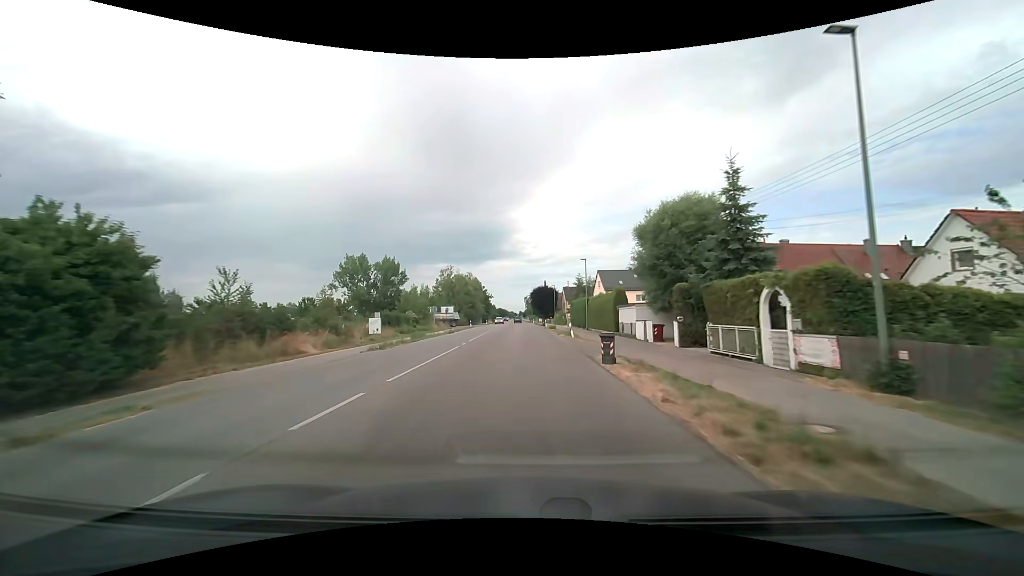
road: tertiary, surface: asphalt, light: Day
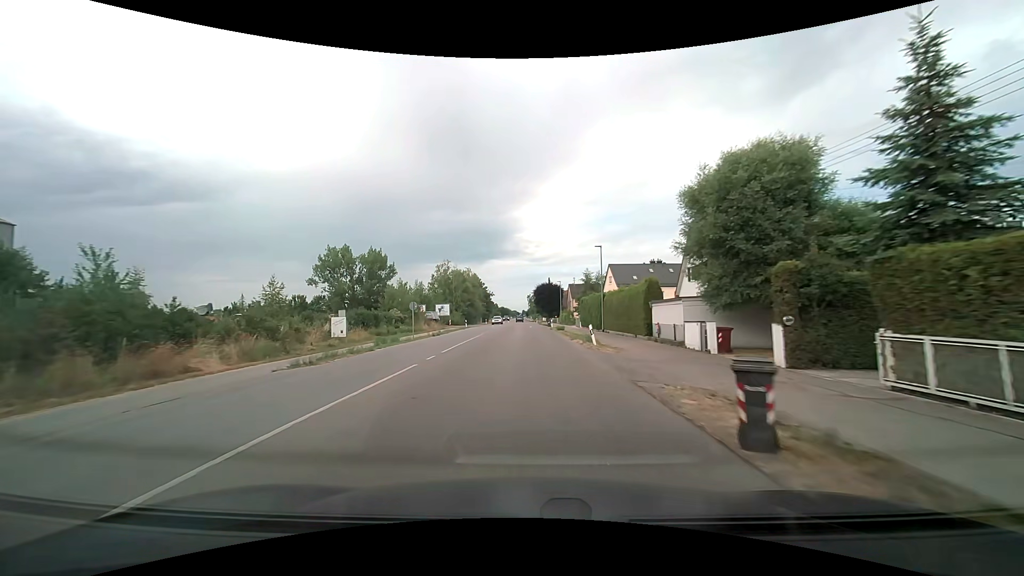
(0.0, +9.4) m; 0°
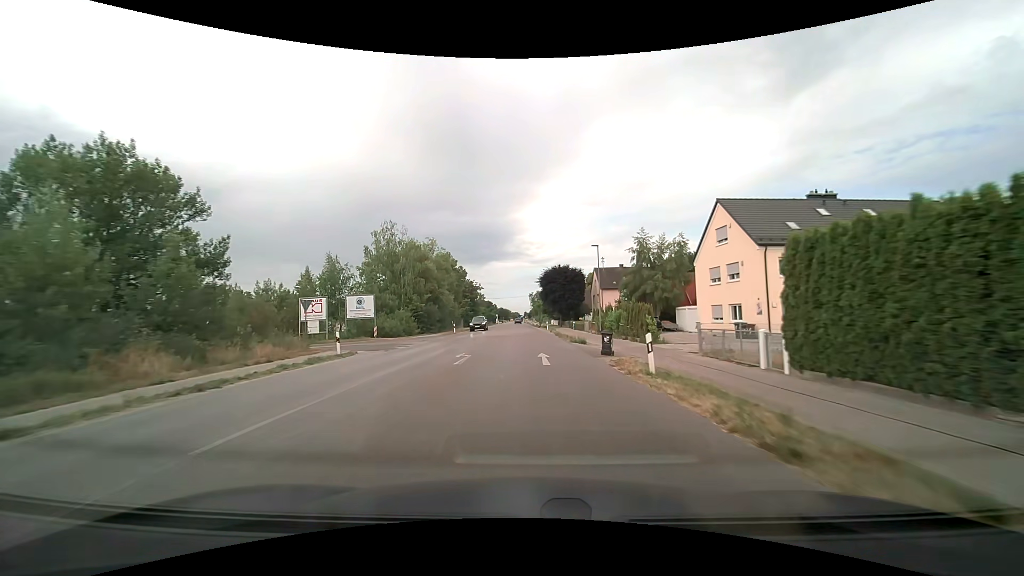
(-0.2, +47.5) m; 0°
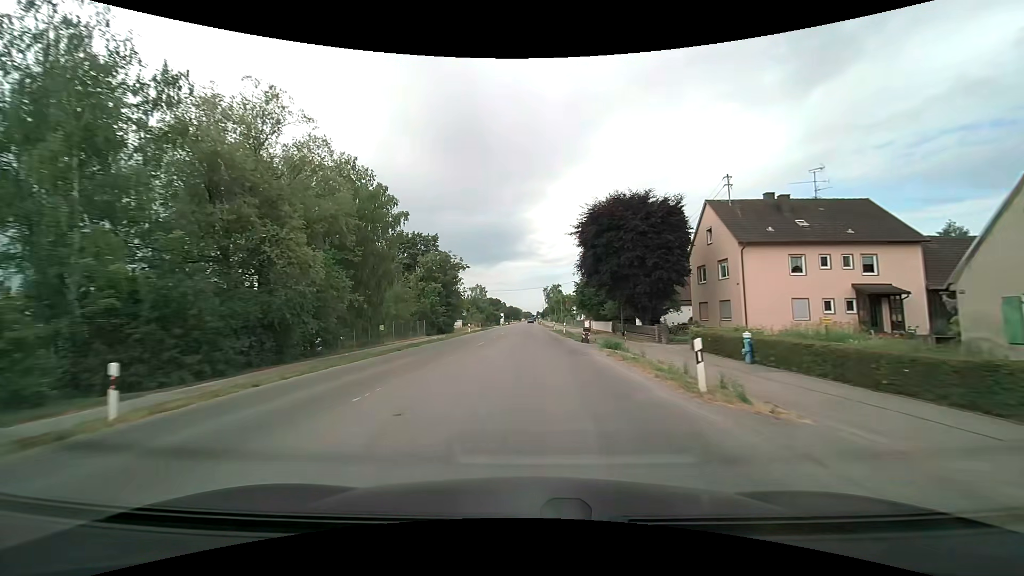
(-0.8, +48.5) m; -1°
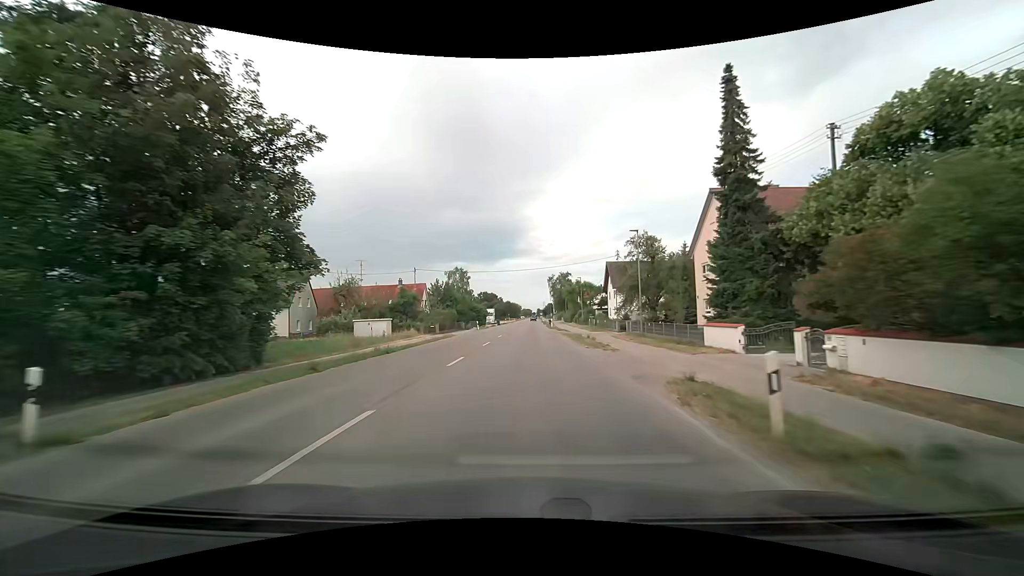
(-0.4, +49.0) m; 0°
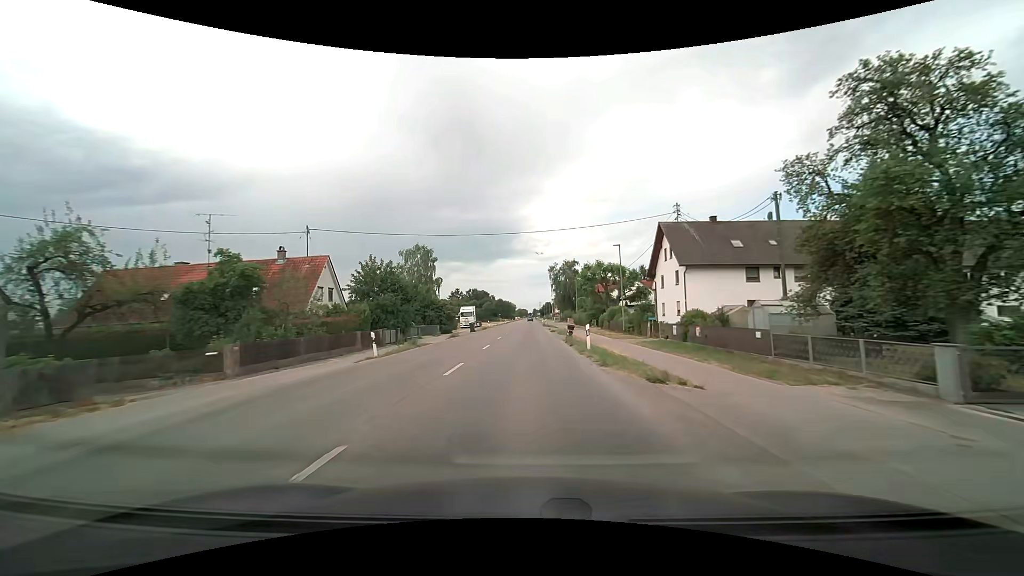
(+0.2, +37.7) m; +1°
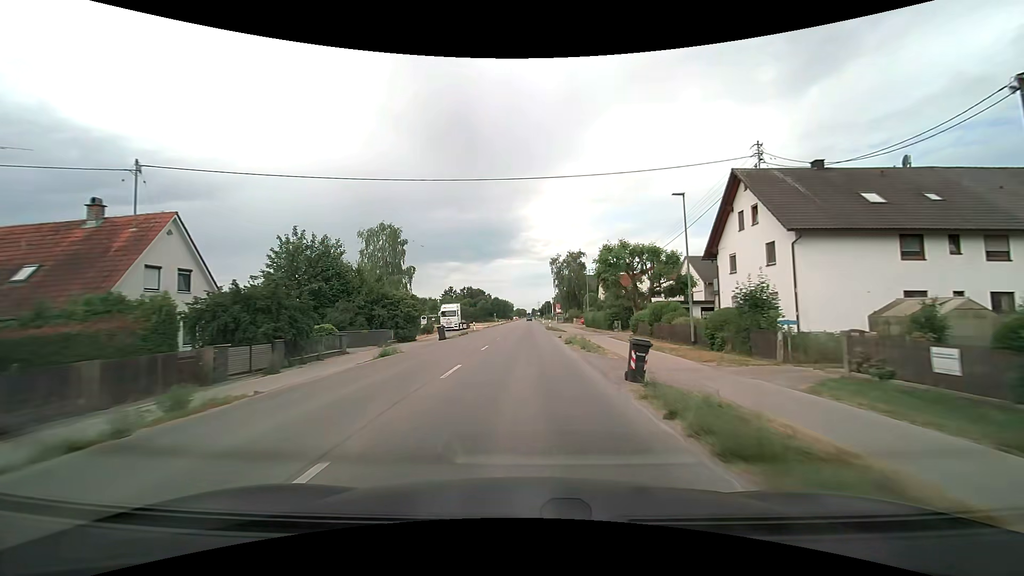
(+0.1, +18.5) m; 0°
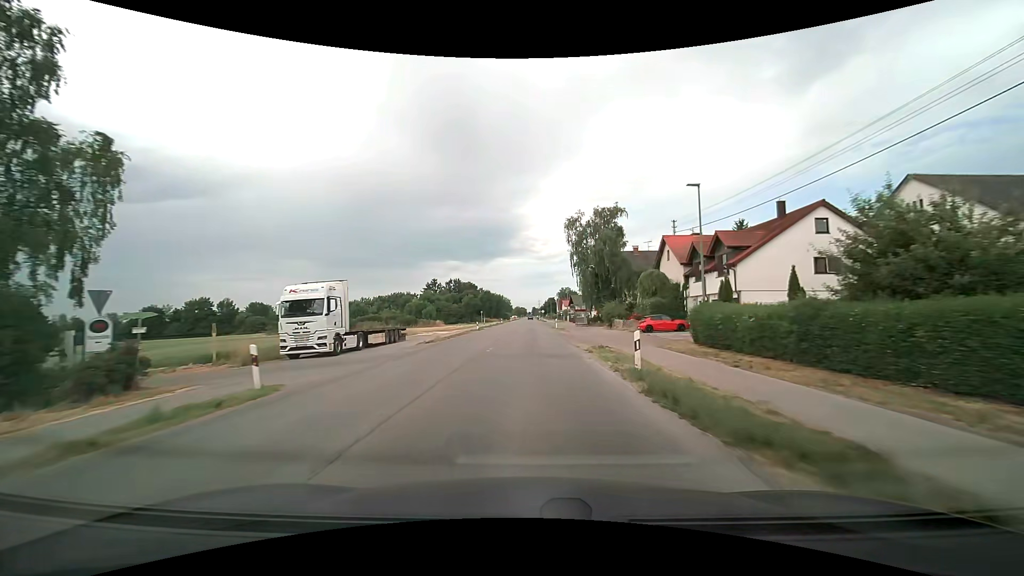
(0.0, +45.9) m; 0°
(0, +10) (0, +20) (0, +30) (0, +40) (0, +50) (0, +60) (0, +70) (0, +80) (0, +90) (0, +100) m
